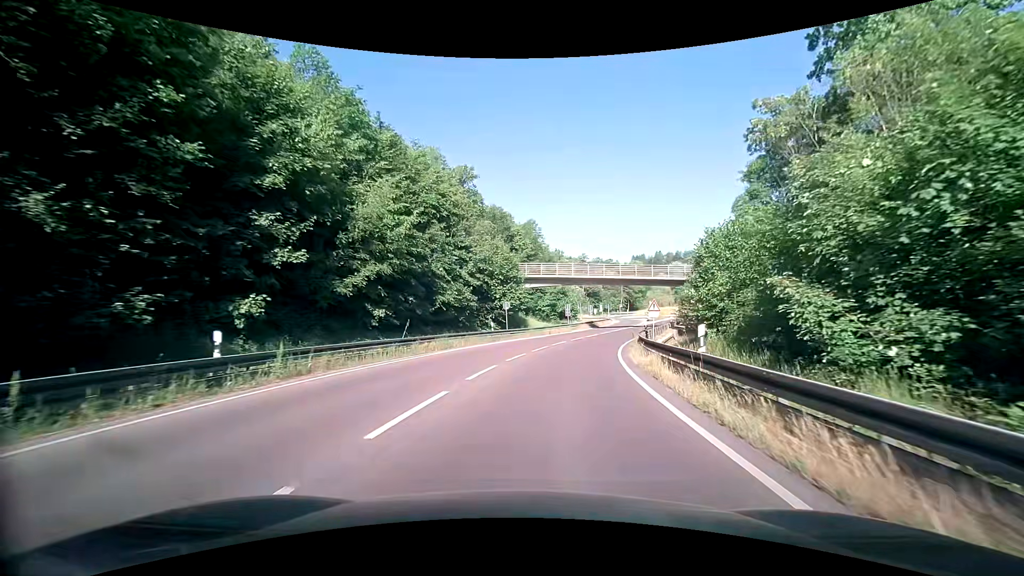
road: secondary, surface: asphalt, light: Day
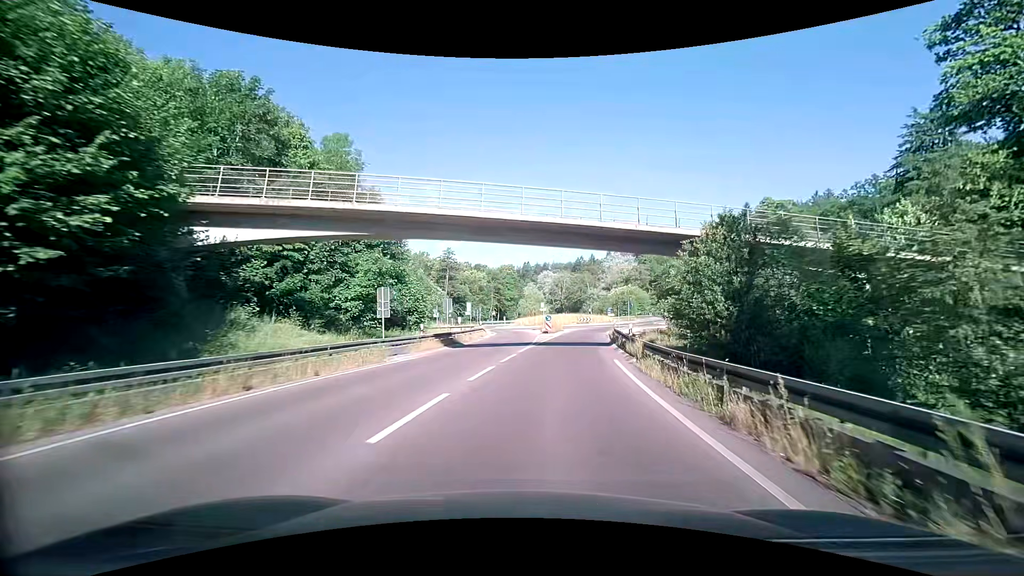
(+4.9, +34.9) m; +16°
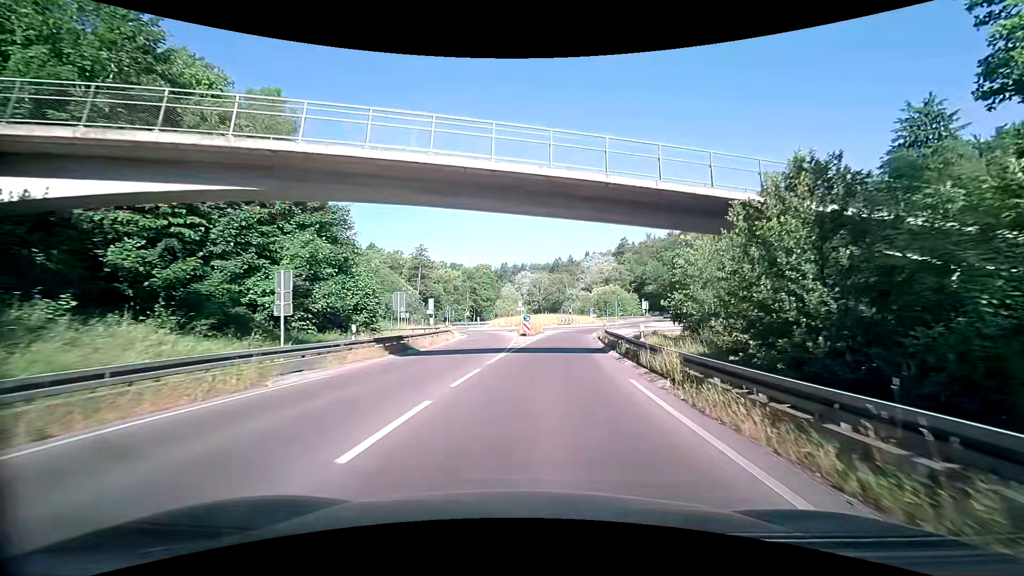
(+0.2, +6.9) m; +3°
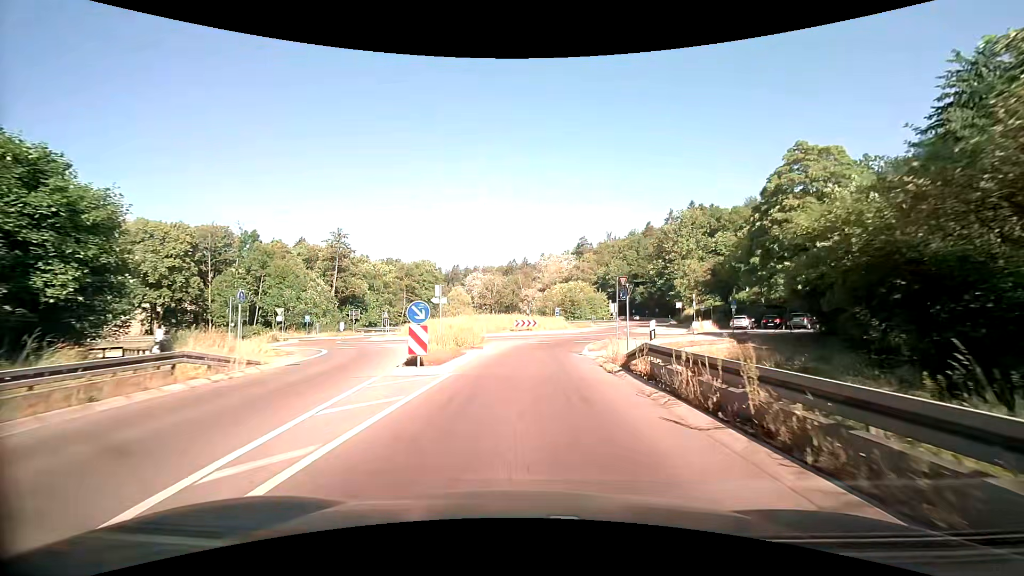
(+1.4, +25.2) m; +6°
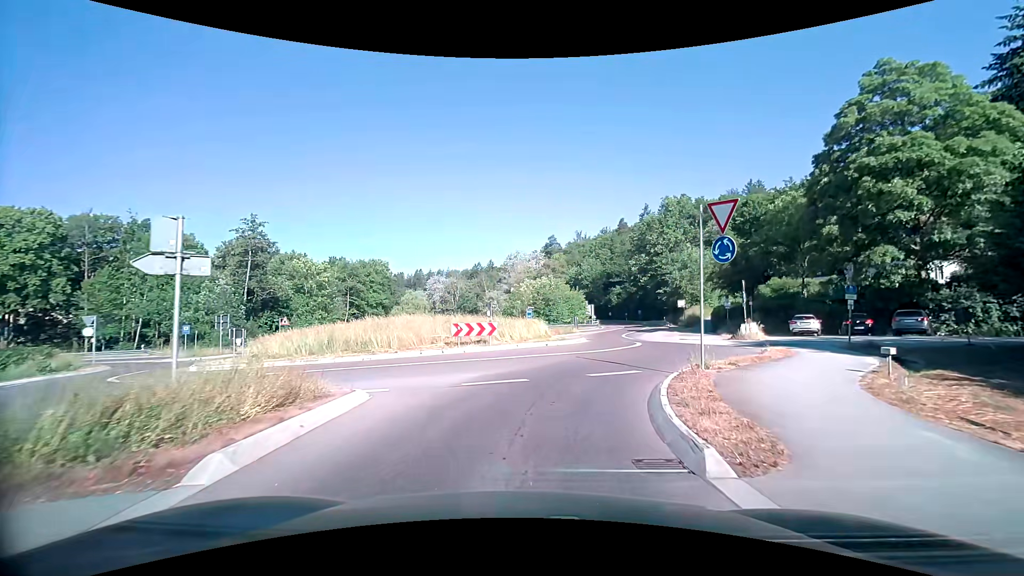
(+0.3, +18.4) m; +4°
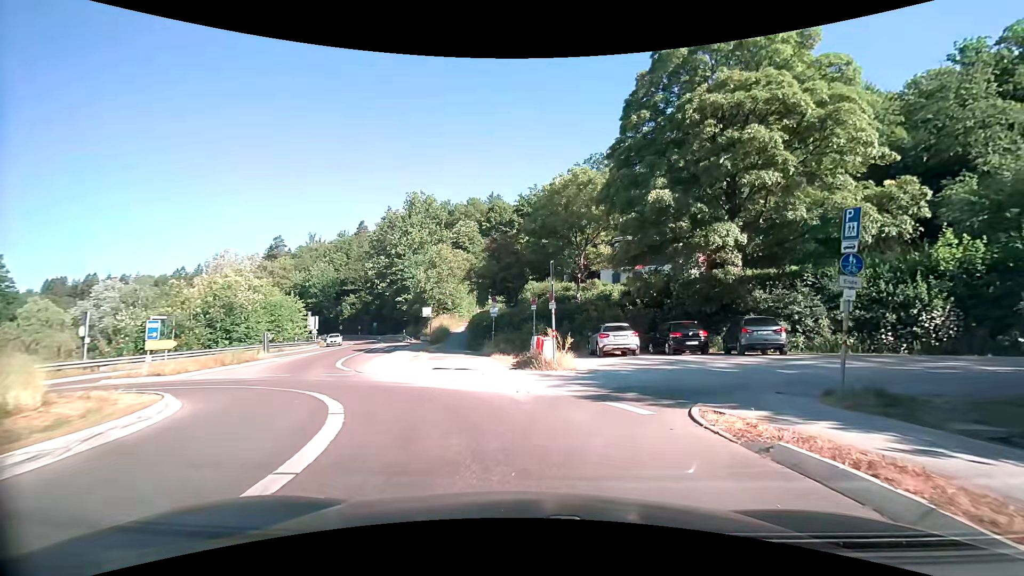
(+3.2, +17.4) m; +30°
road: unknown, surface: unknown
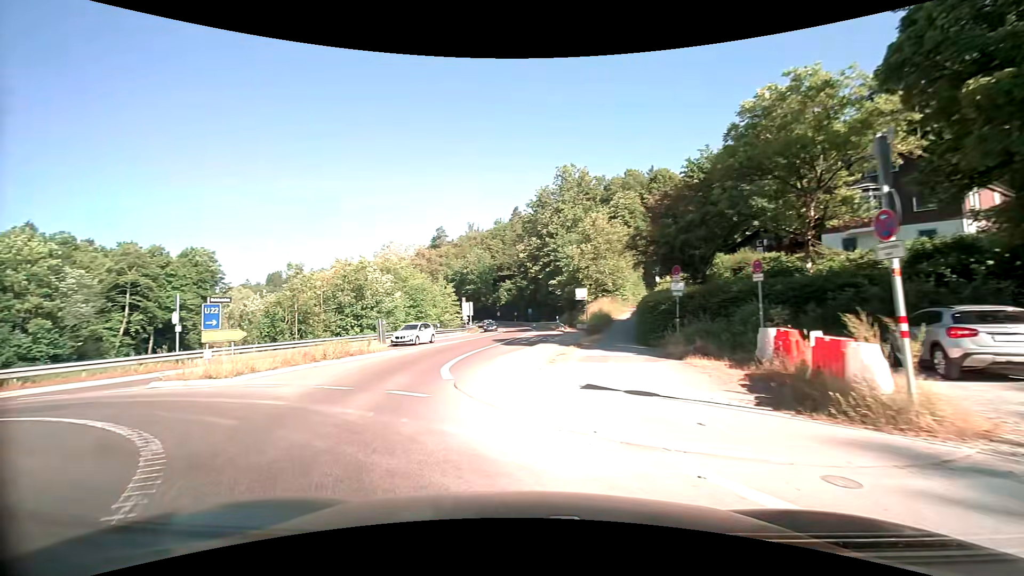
(-0.9, +9.8) m; -18°
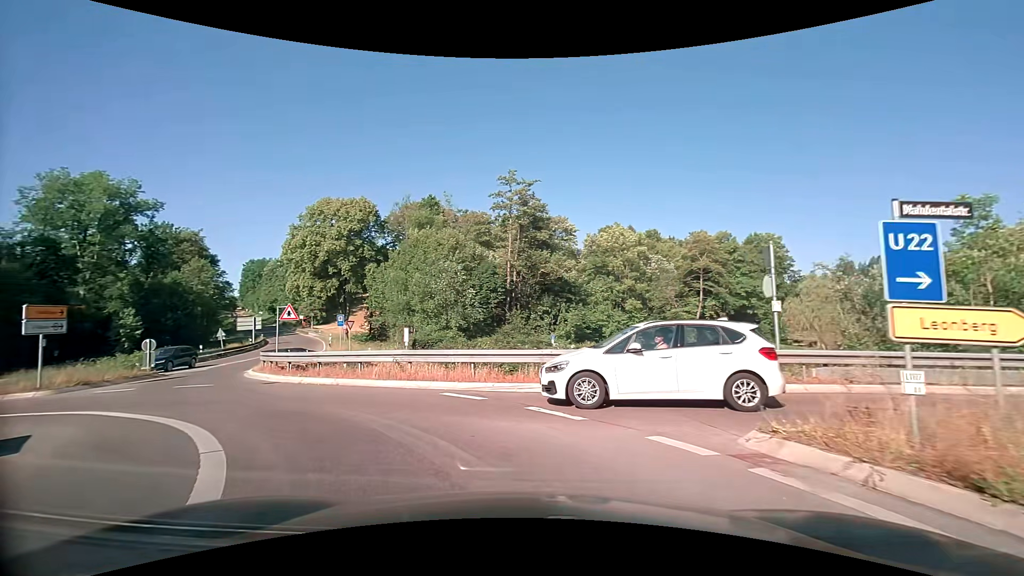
(-7.0, +11.7) m; -58°
(-3, +9) (-10, +16) (-15, +25) (-18, +35) (-21, +44) (-25, +53) (-28, +63) (-33, +72) (-37, +81) (-42, +90) m
